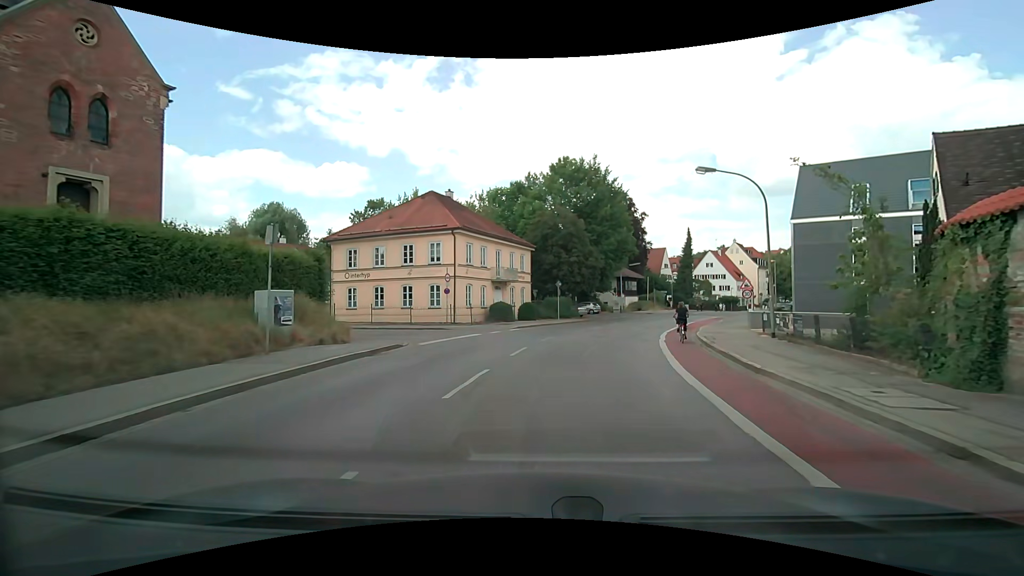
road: secondary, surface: asphalt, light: Day
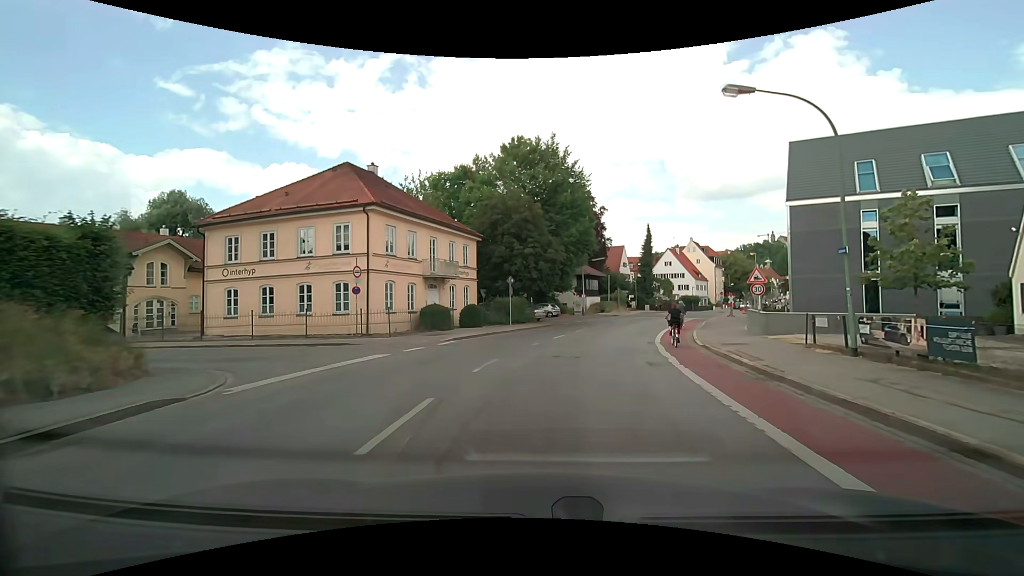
(+0.4, +8.6) m; +5°
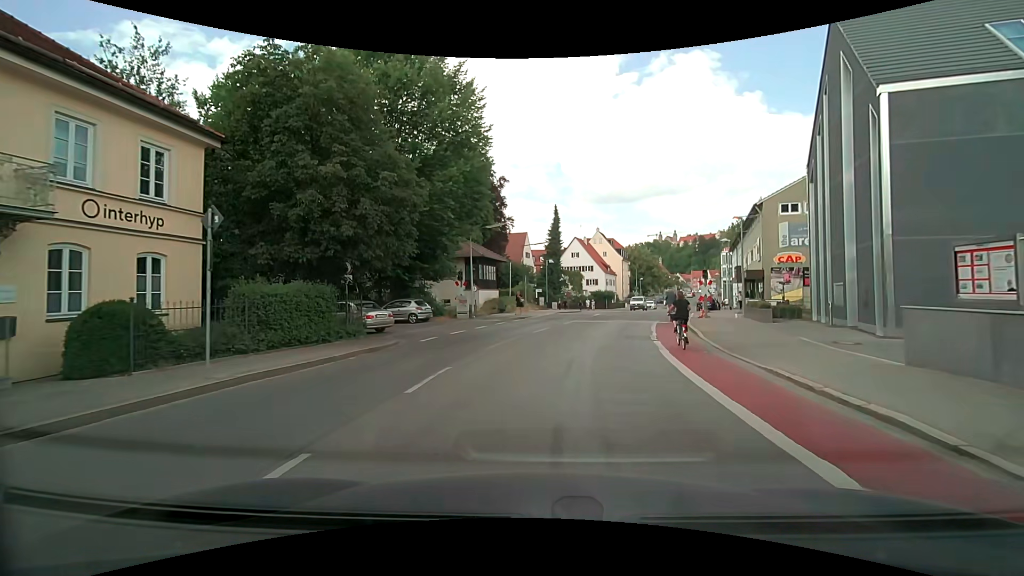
(+2.2, +20.8) m; +11°
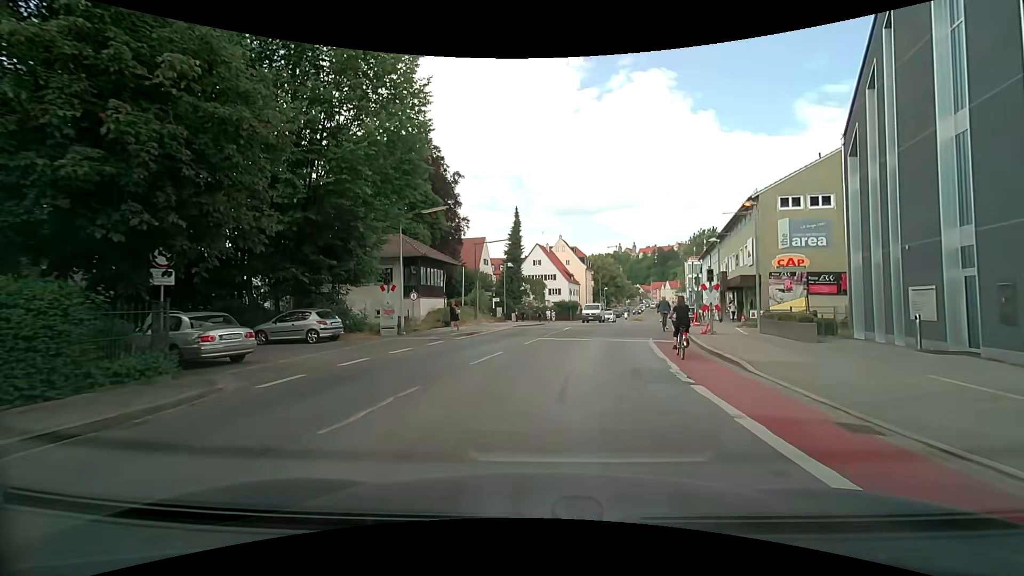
(+0.3, +7.9) m; +5°
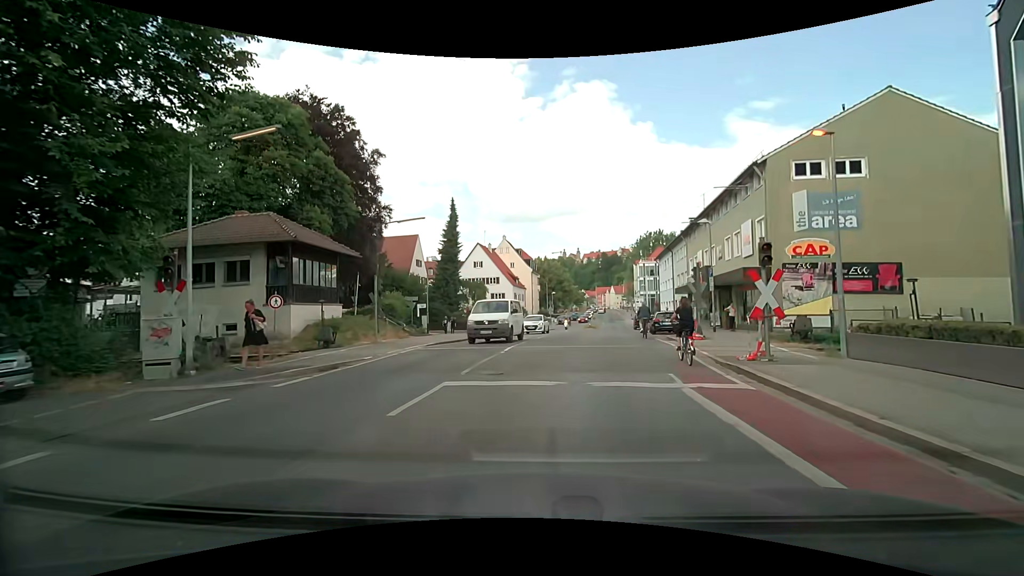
(+0.6, +10.7) m; +6°
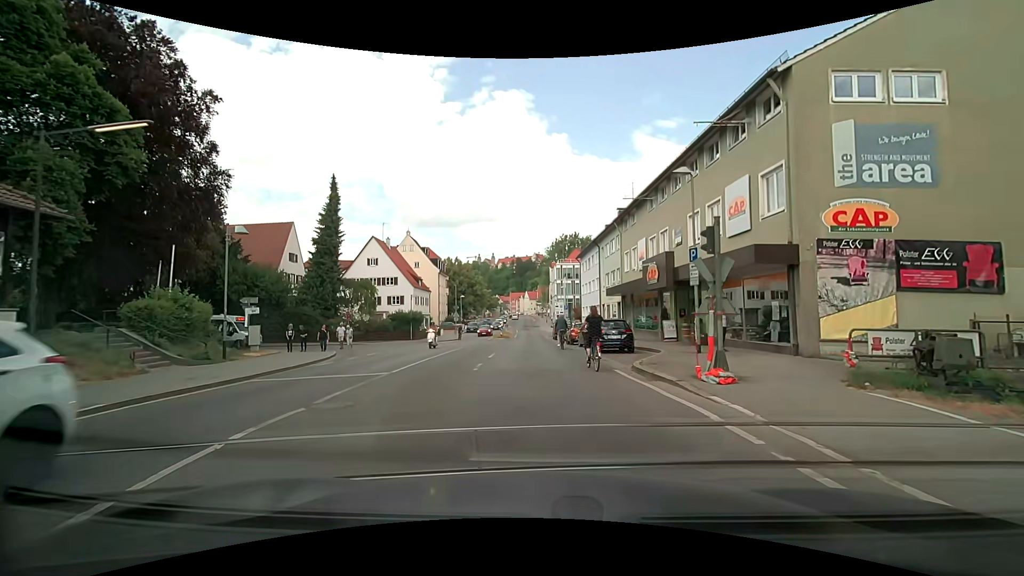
(+1.0, +12.0) m; +9°
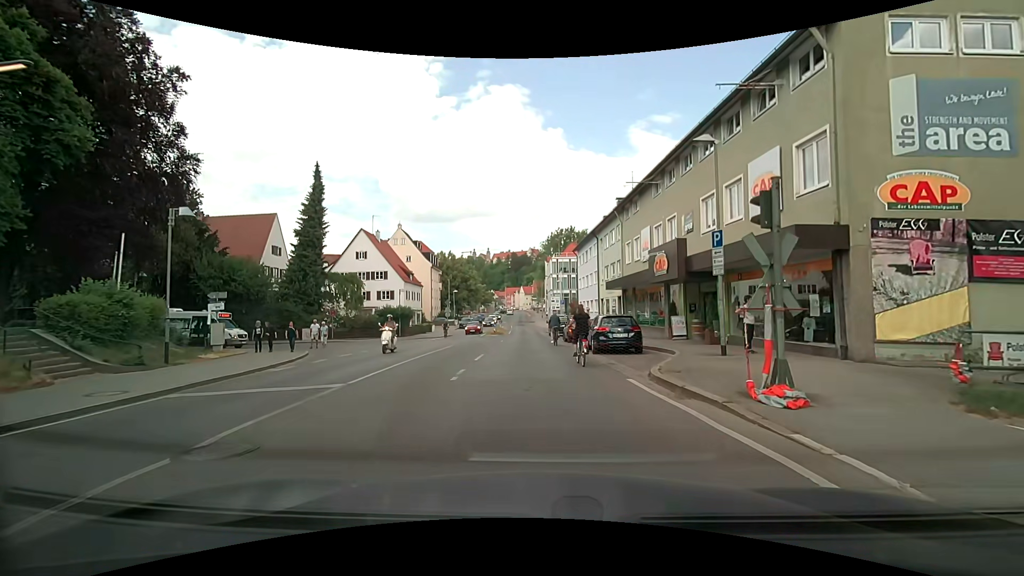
(0.0, +2.7) m; +1°
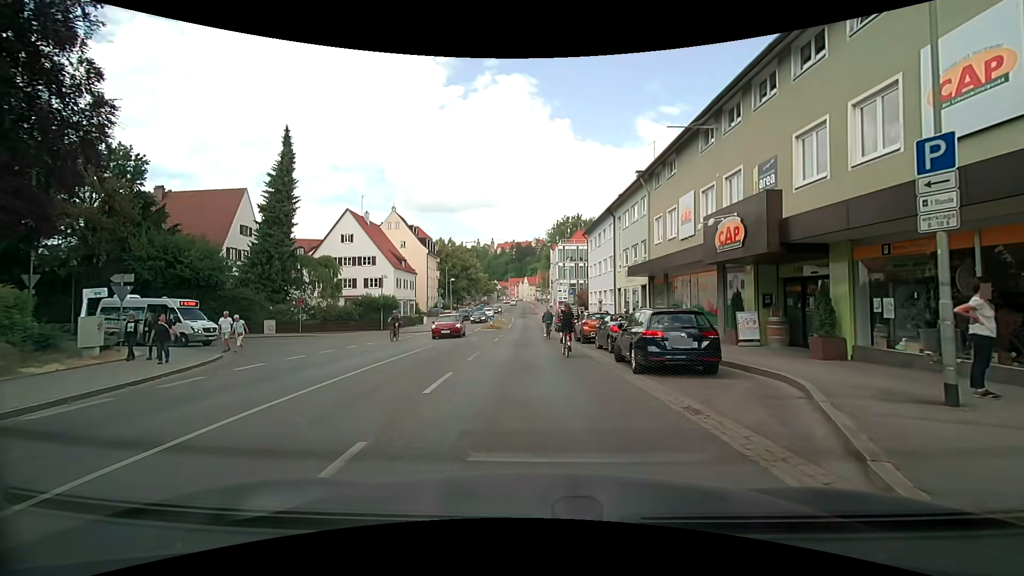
(0.0, +7.4) m; 0°
(0, +10) (0, +20) (0, +30) (-1, +40) (-1, +50) (-1, +60) (-2, +70) (-2, +80) (-3, +90) (-3, +100) m
